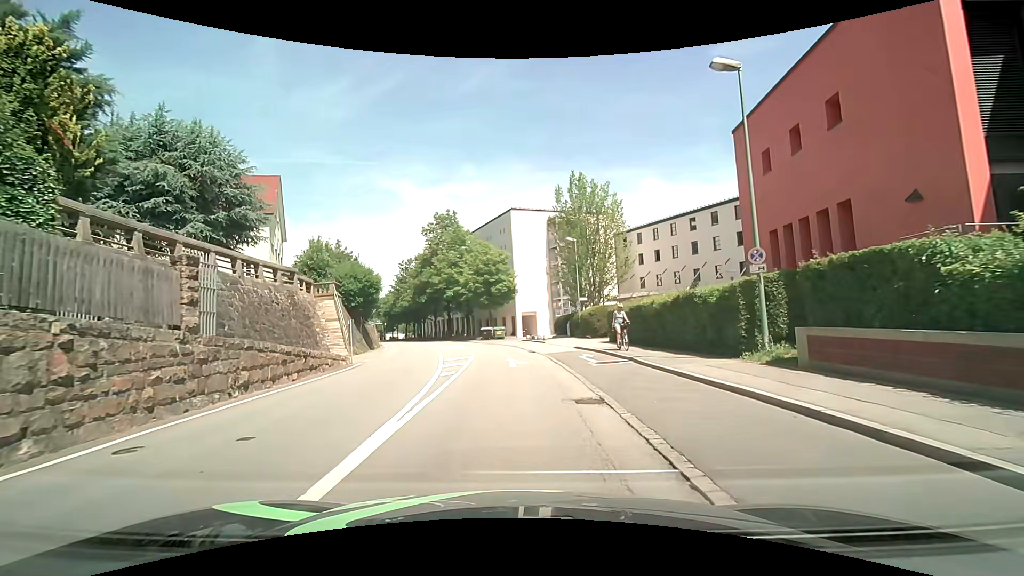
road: tertiary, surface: asphalt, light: Day
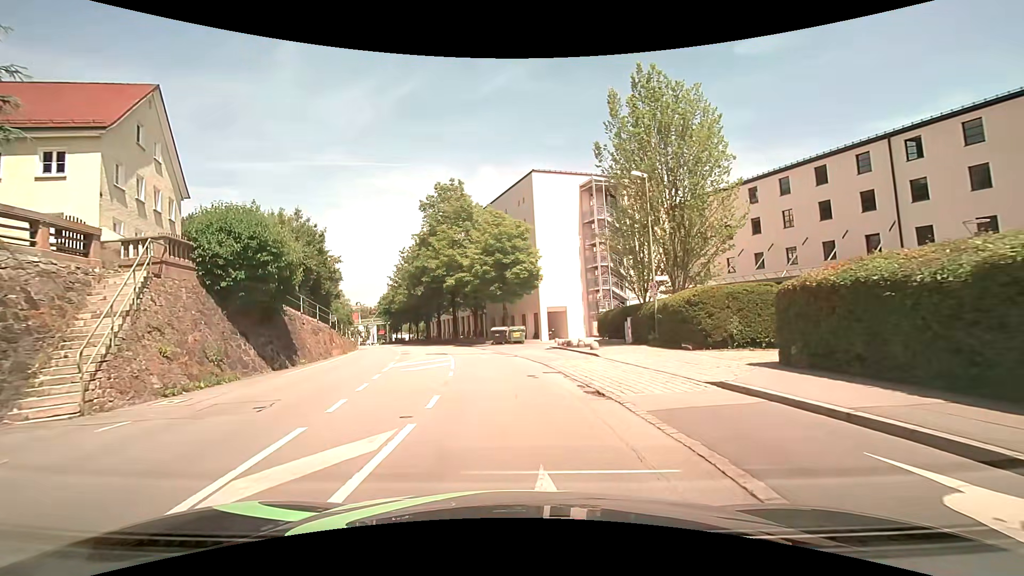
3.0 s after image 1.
(-0.3, +17.0) m; -2°
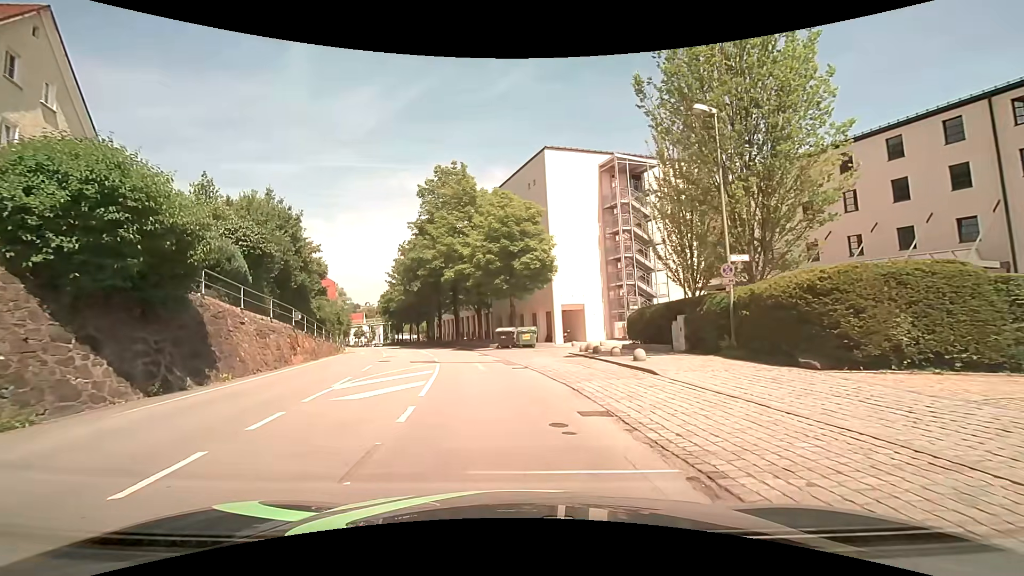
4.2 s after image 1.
(-0.1, +7.1) m; -2°
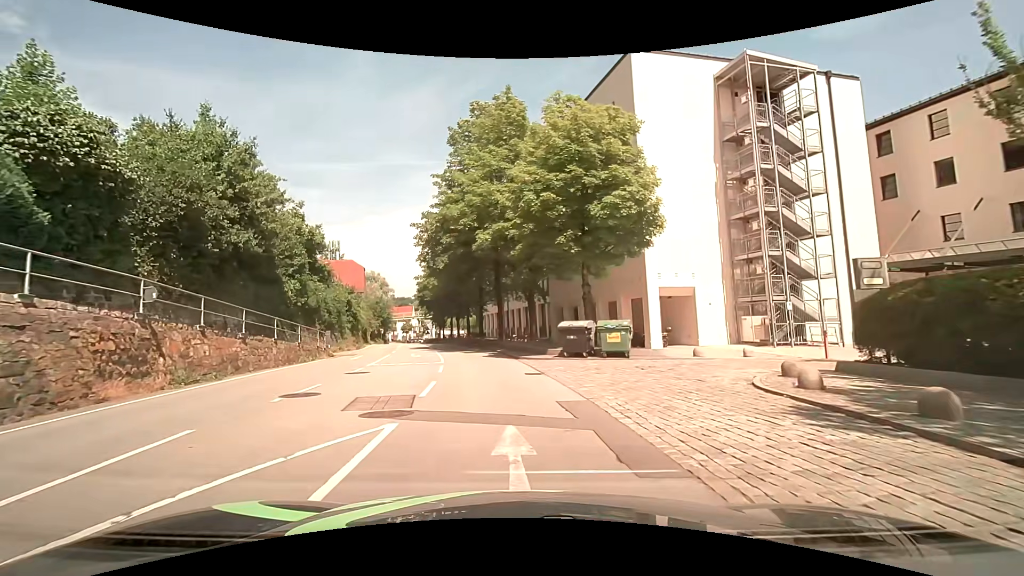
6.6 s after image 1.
(-0.7, +15.3) m; -6°
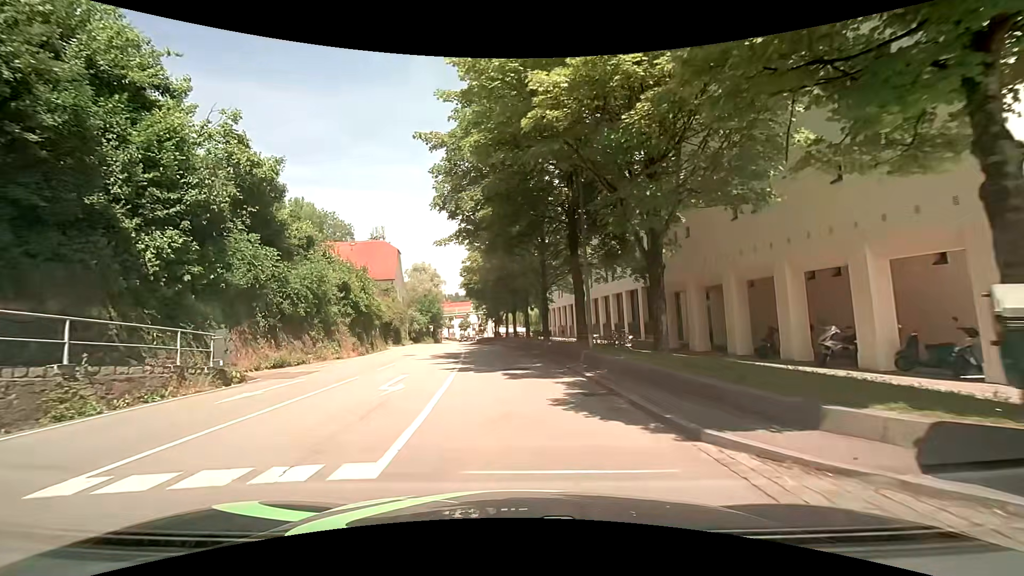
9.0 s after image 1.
(-1.1, +16.7) m; -7°
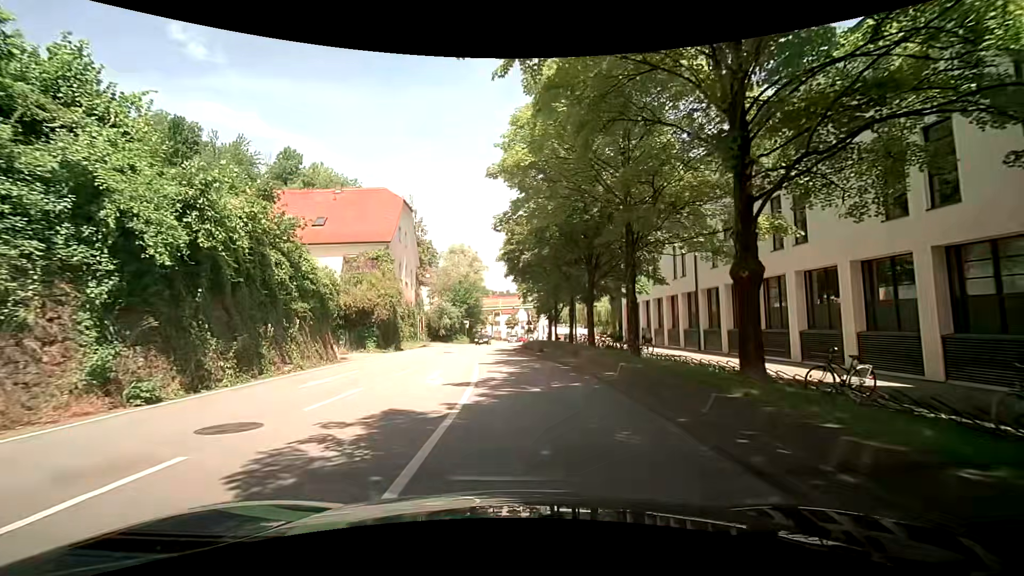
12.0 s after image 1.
(-1.4, +21.9) m; -7°
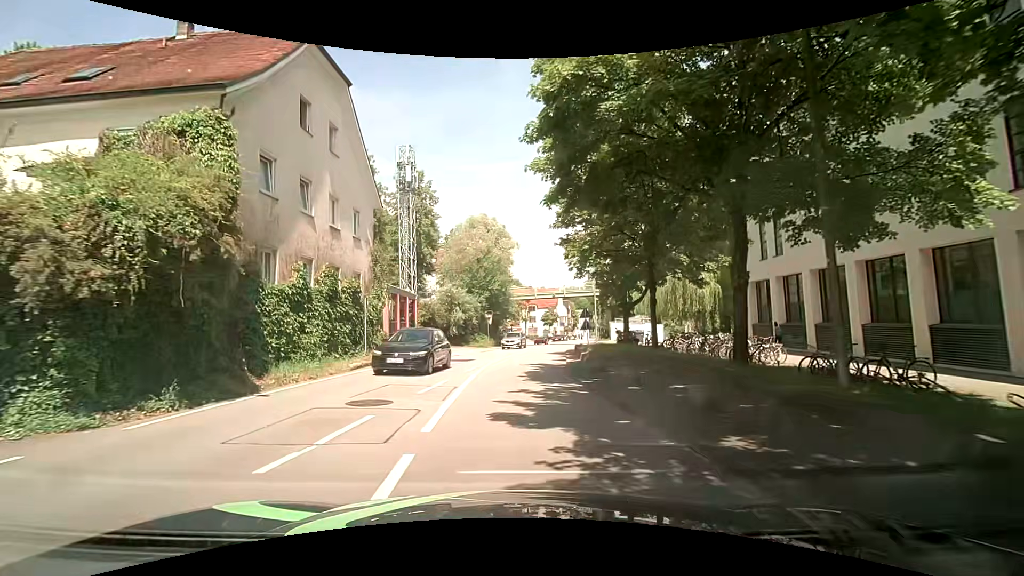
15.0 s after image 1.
(-0.5, +22.0) m; -2°
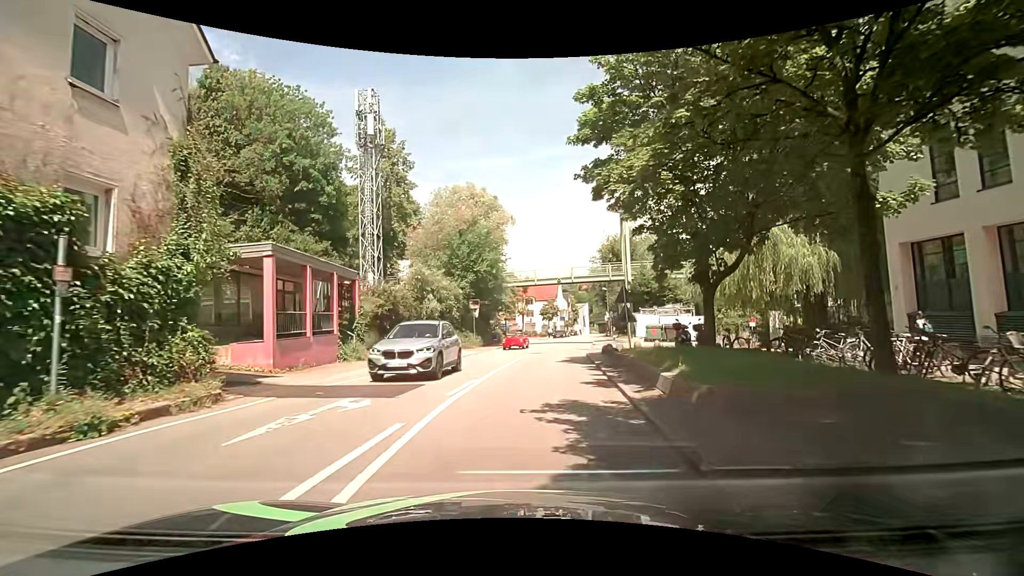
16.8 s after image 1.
(-0.3, +13.0) m; -1°
(0, +10) (+1, +20) (+2, +30) (+3, +40) (+5, +50) (+7, +60) (+9, +69) (+10, +79) (+12, +89) (+14, +99) m
